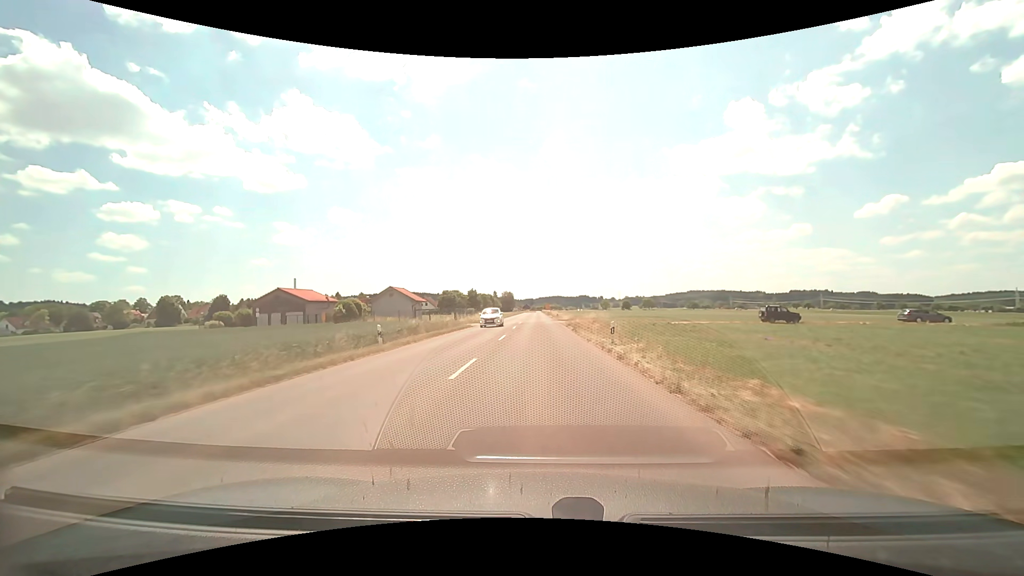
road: tertiary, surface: asphalt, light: Day
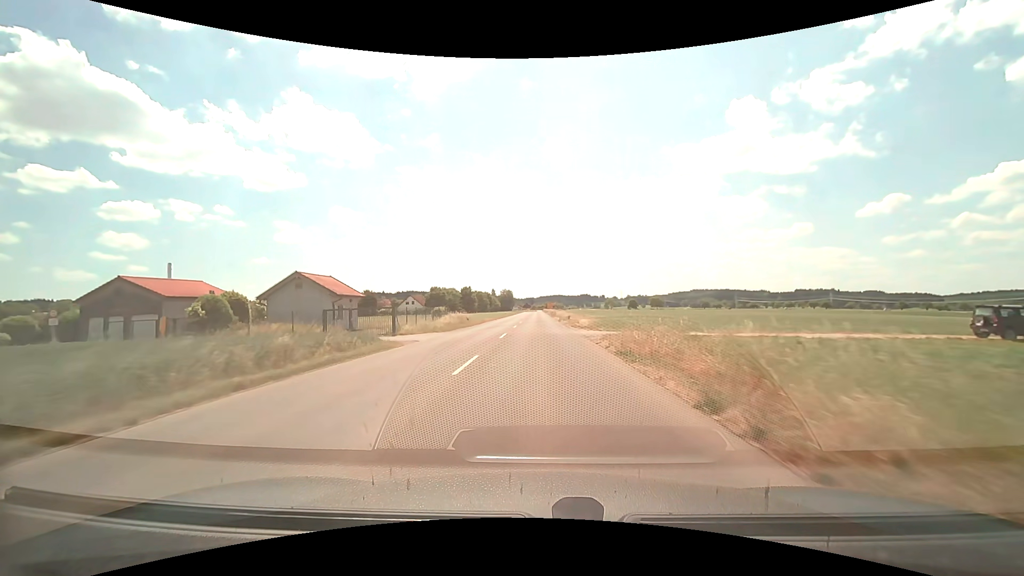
(0.0, +23.9) m; 0°
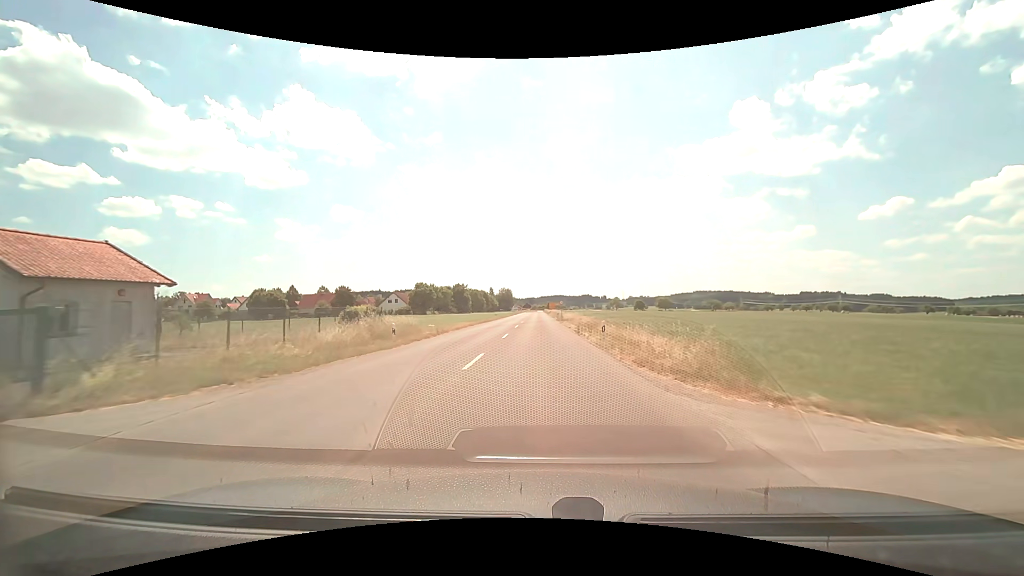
(0.0, +22.7) m; 0°
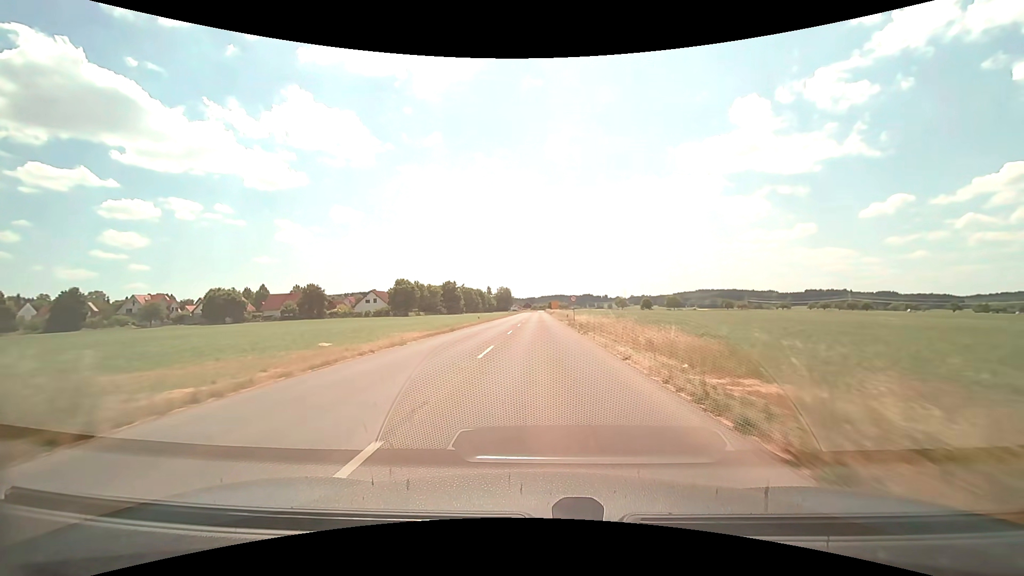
(0.0, +21.7) m; 0°
(0, +10) (0, +20) (0, +30) (0, +40) (0, +50) (0, +60) (0, +70) (0, +80) (0, +90) (0, +100) m
